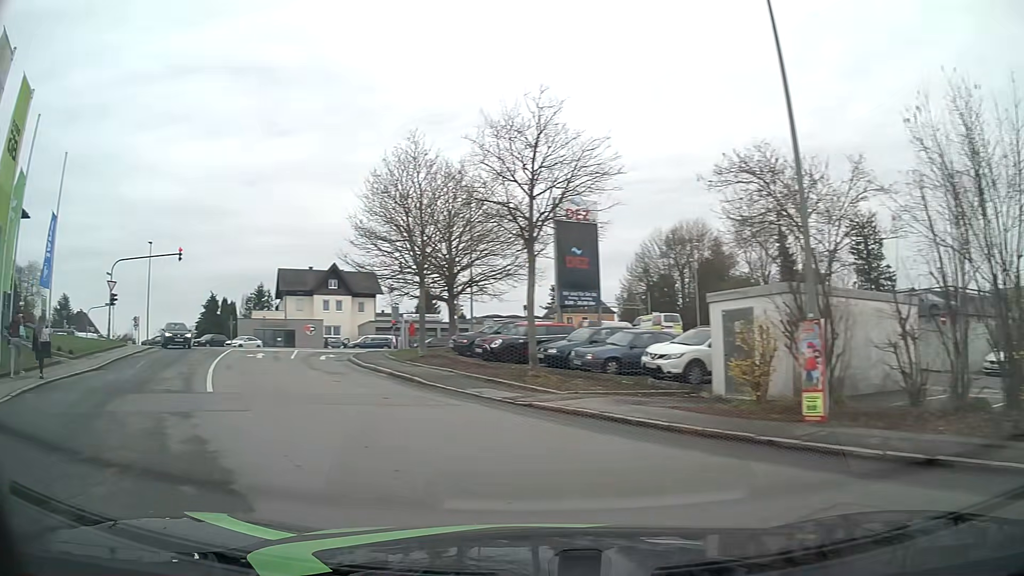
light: Day
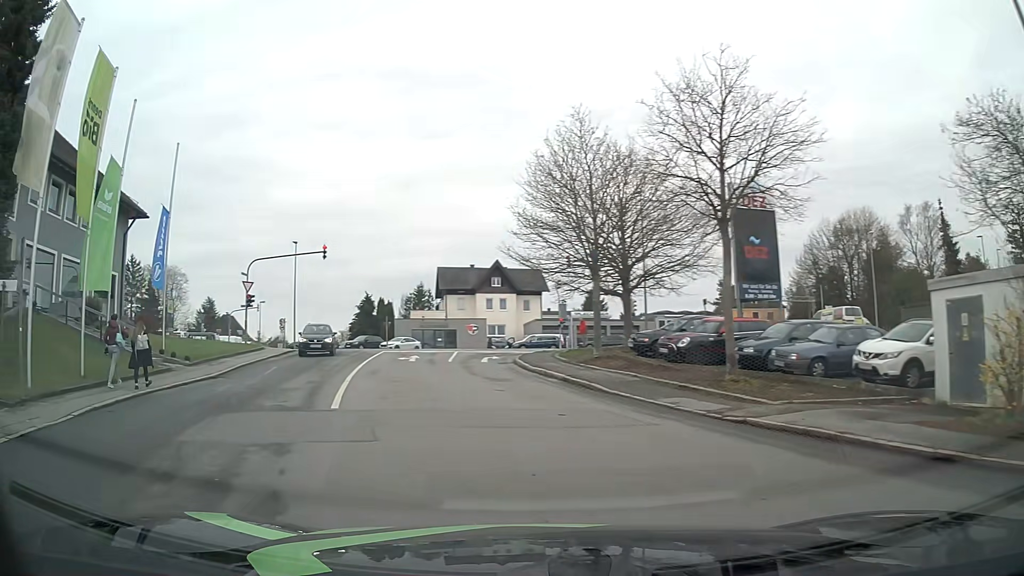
(-0.4, +3.1) m; -12°
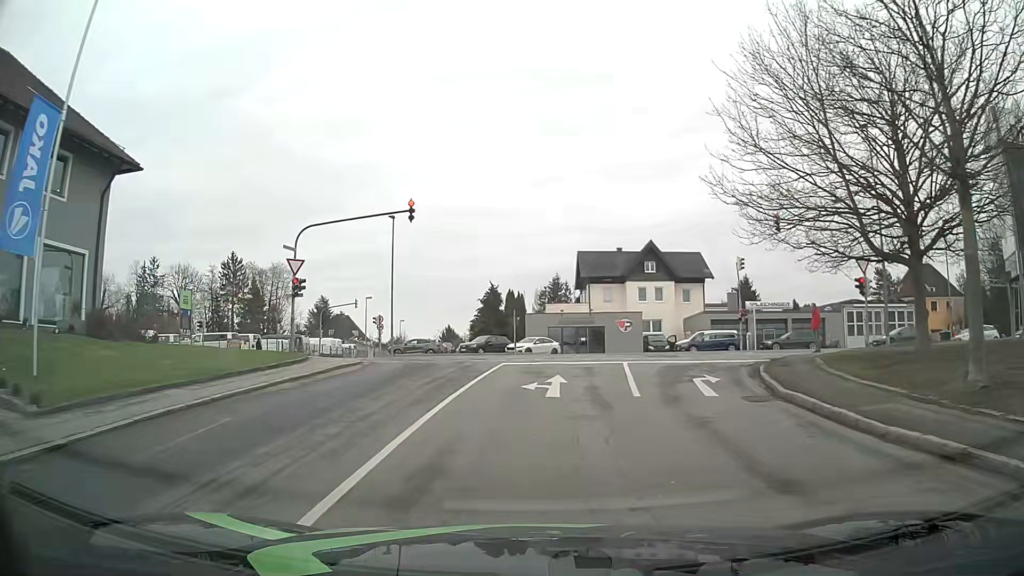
(-2.8, +14.7) m; -13°
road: residential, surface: asphalt
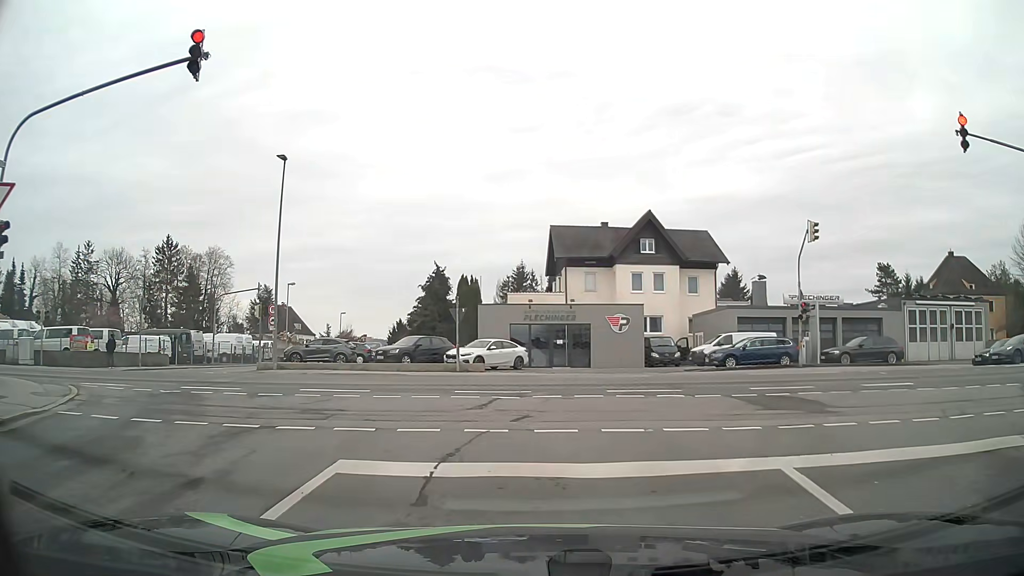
(+0.5, +16.0) m; +4°
